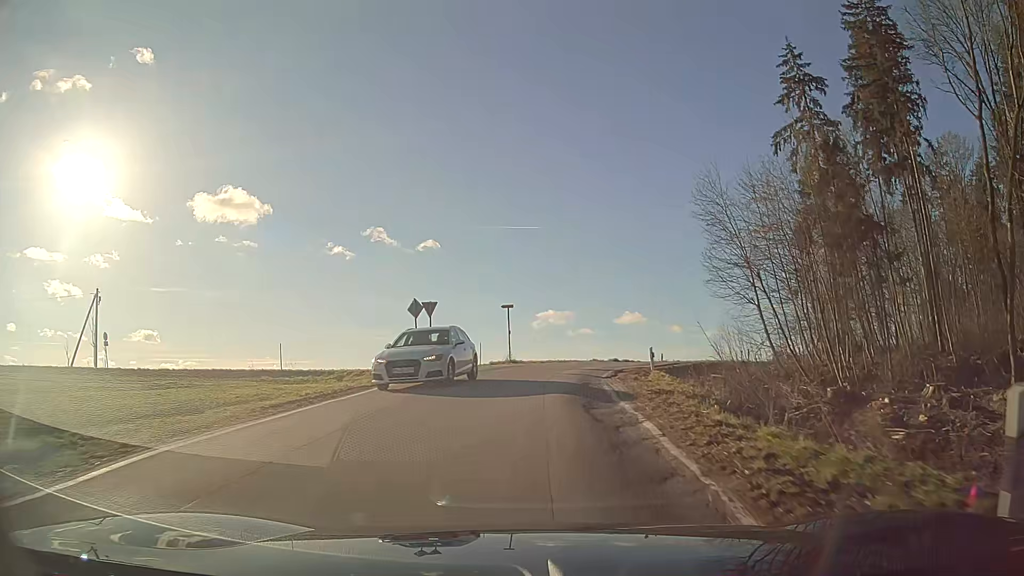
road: secondary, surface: asphalt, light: Day
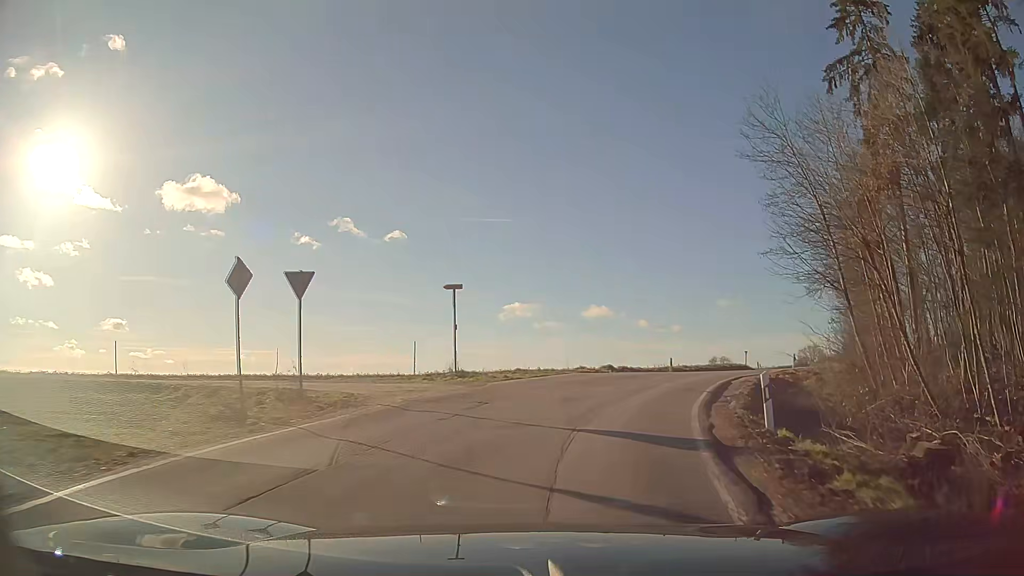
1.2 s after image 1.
(+0.3, +14.9) m; +5°
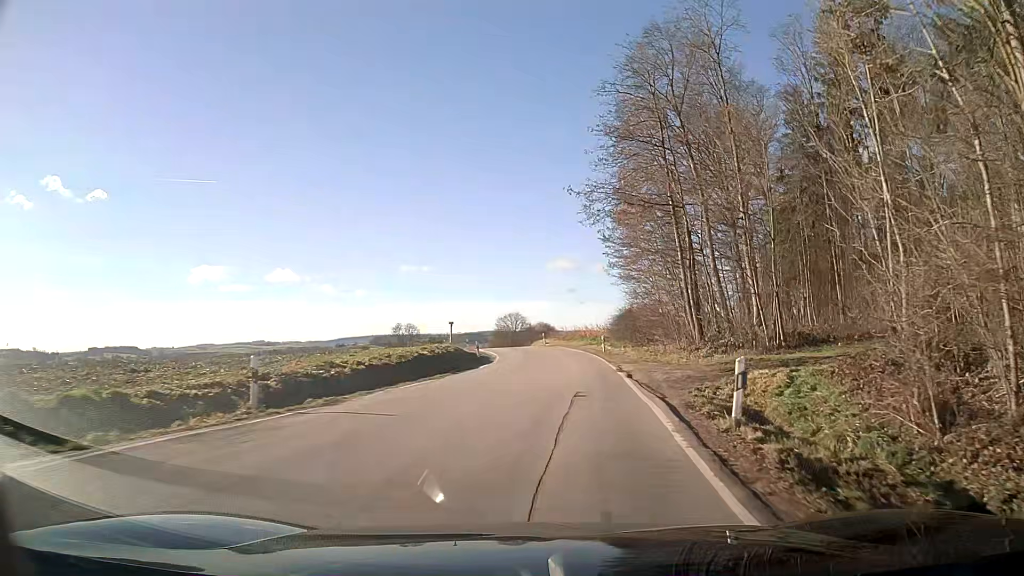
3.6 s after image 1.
(+6.8, +28.0) m; +24°
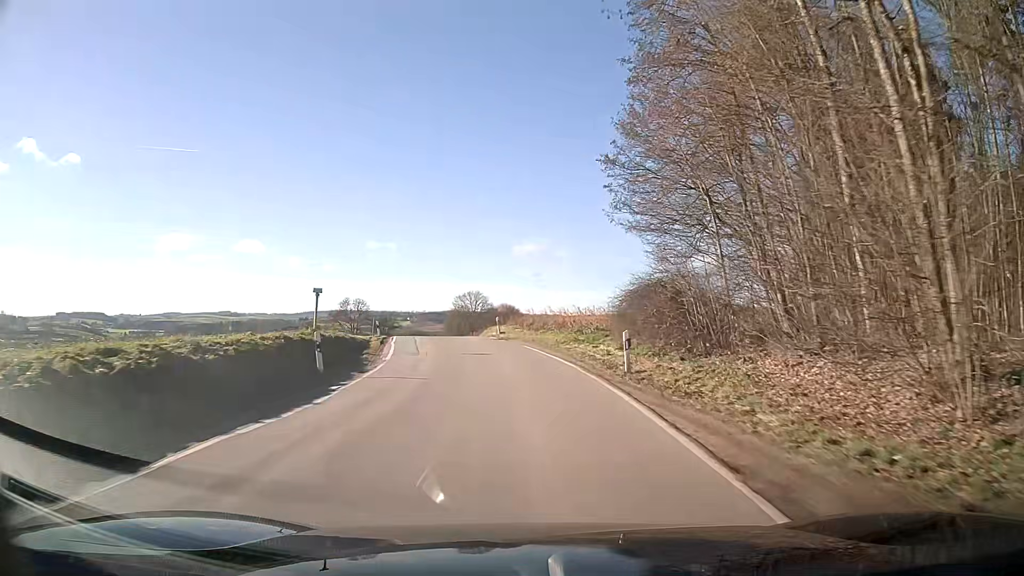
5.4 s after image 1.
(+0.8, +23.0) m; +2°
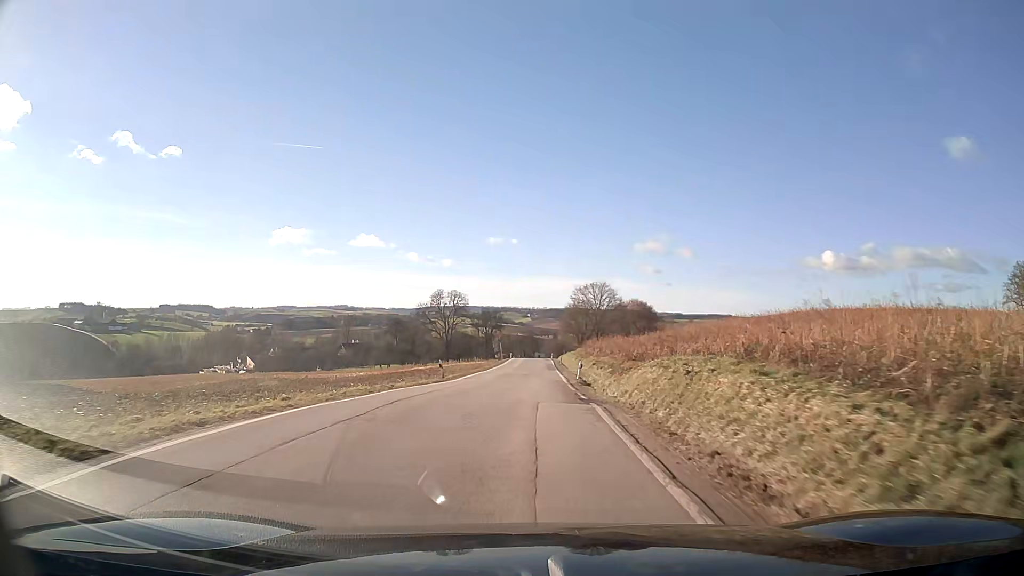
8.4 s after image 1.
(-3.5, +38.5) m; -9°
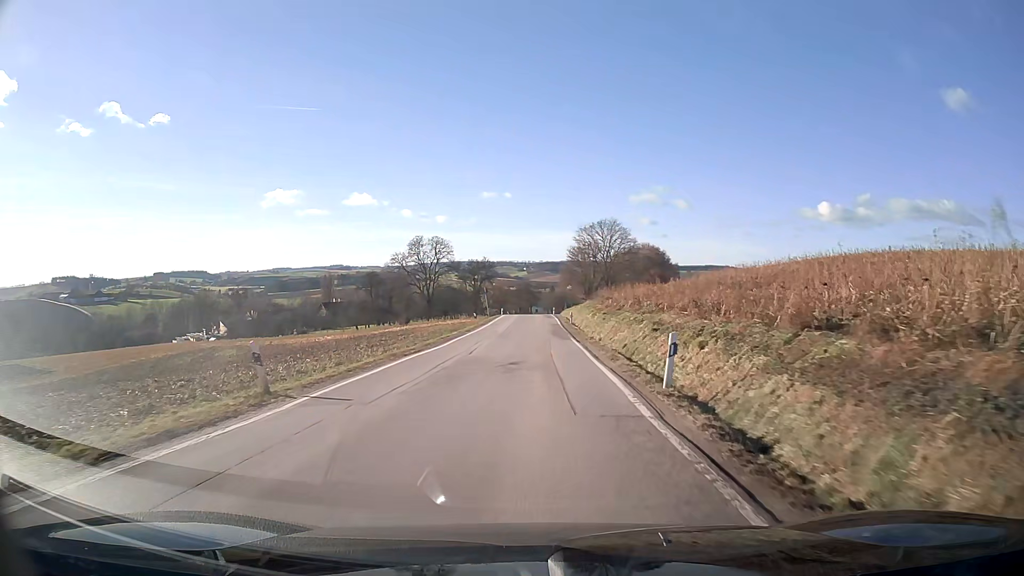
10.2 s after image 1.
(0.0, +24.5) m; 0°
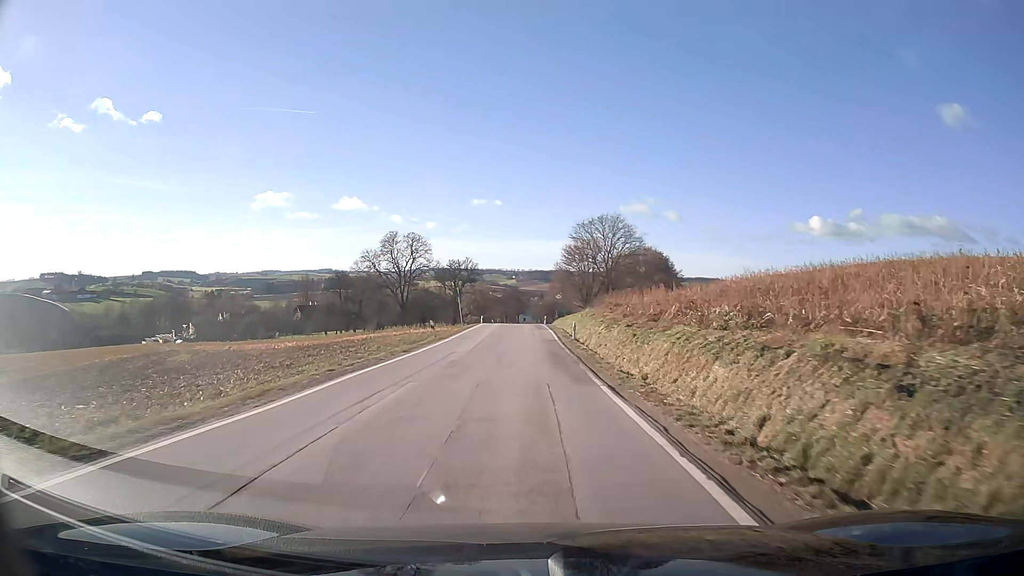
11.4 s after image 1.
(+0.1, +16.6) m; +1°
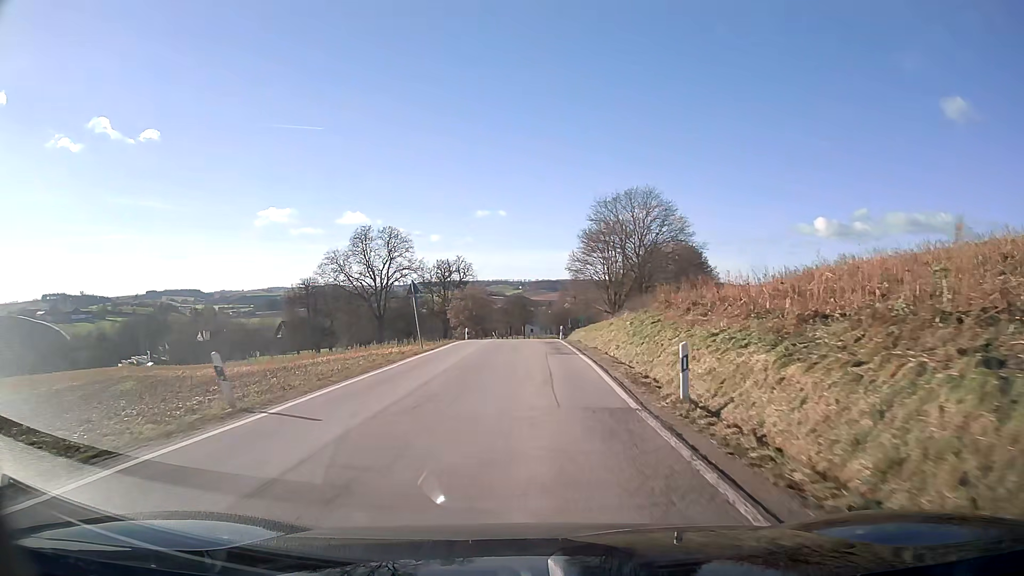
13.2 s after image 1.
(-0.1, +24.5) m; -1°
